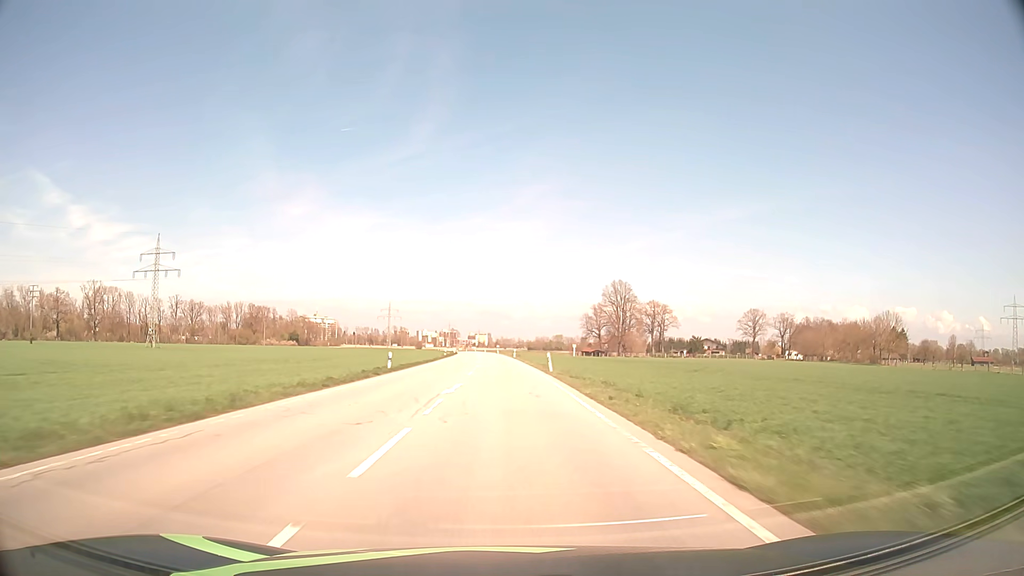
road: secondary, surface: asphalt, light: Day
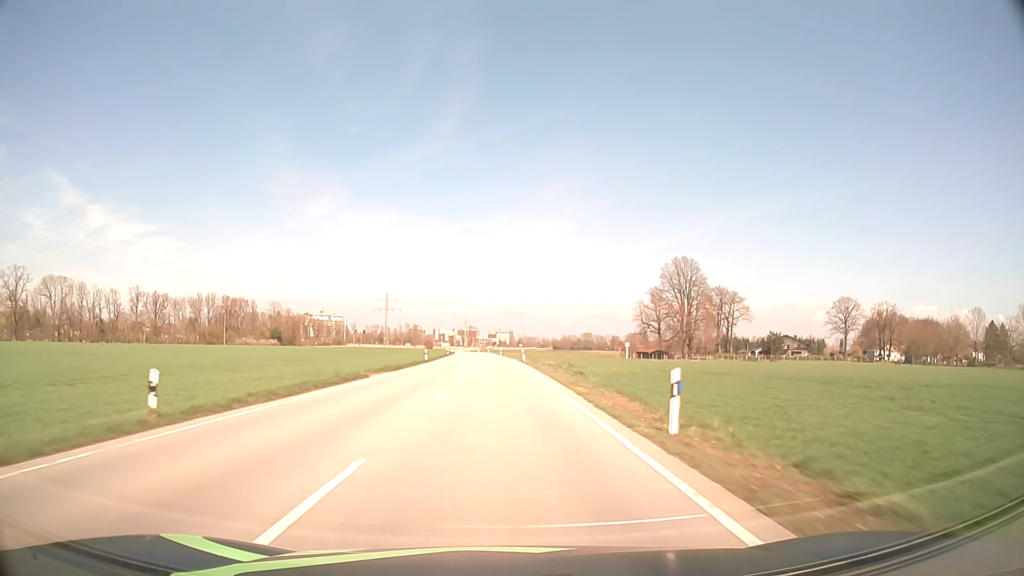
(-1.0, +75.6) m; -2°
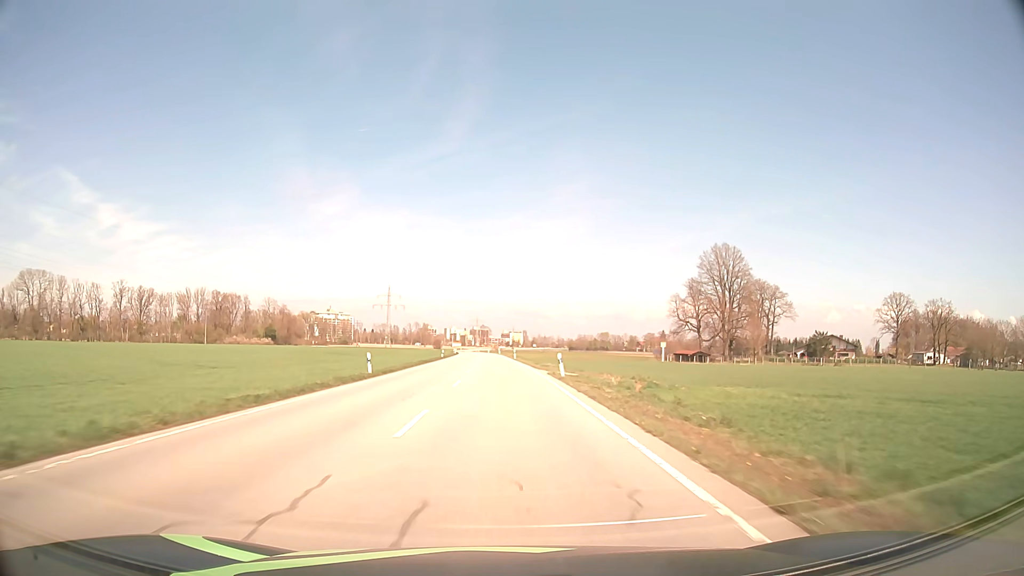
(-0.3, +30.0) m; -1°
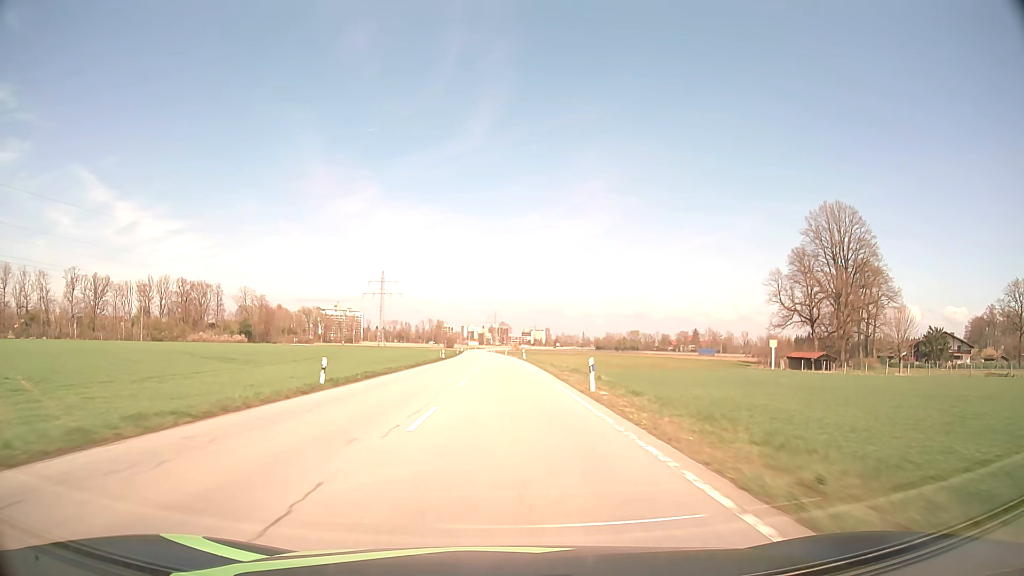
(-0.9, +59.6) m; -2°
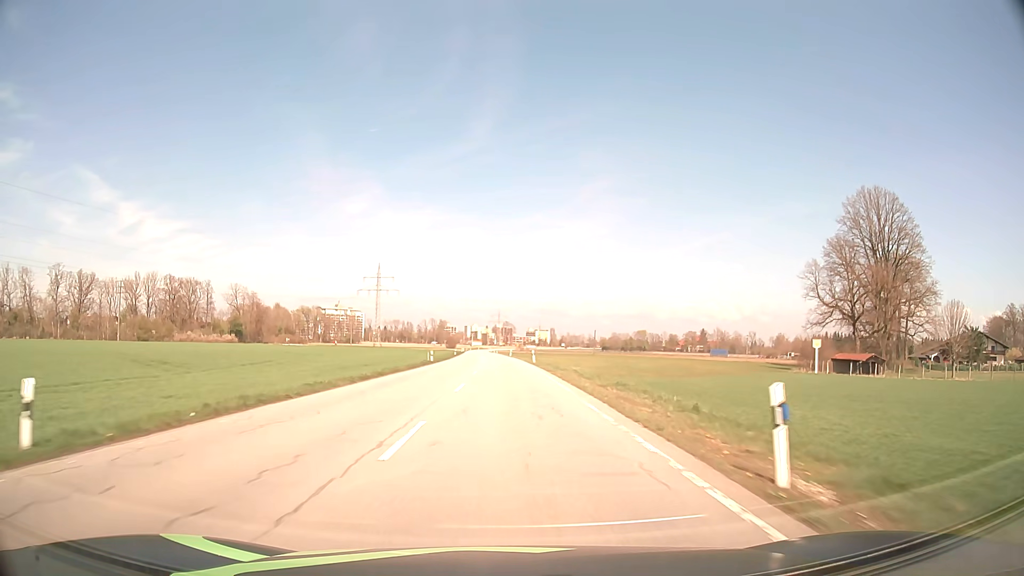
(0.0, +14.9) m; 0°
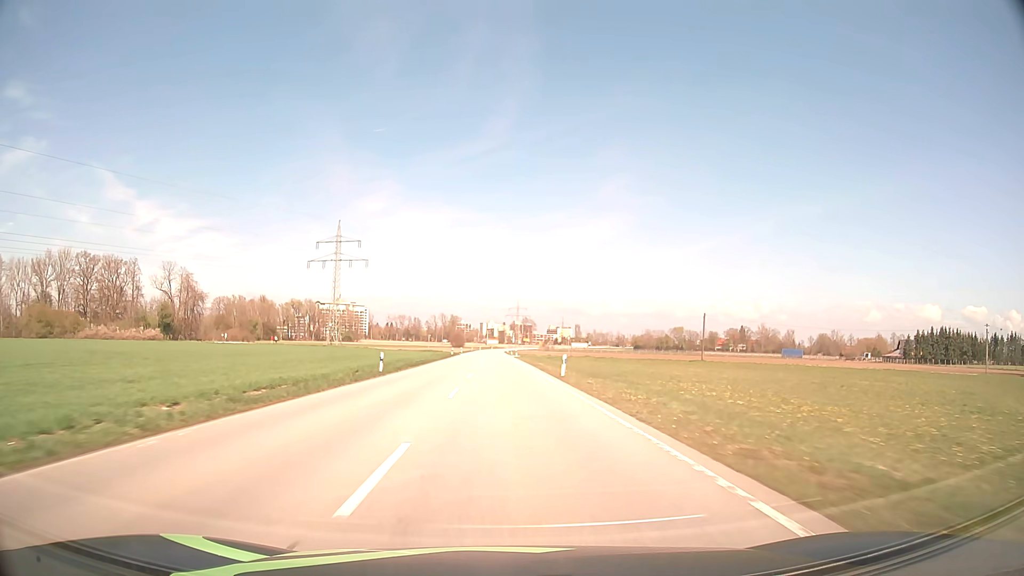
(-1.0, +74.6) m; -1°
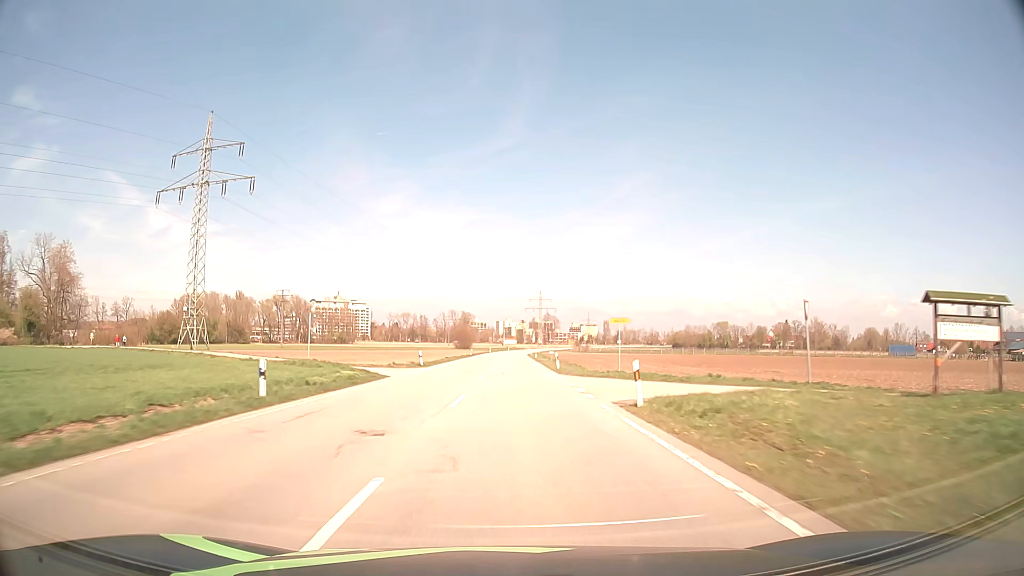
(-1.1, +75.1) m; -2°
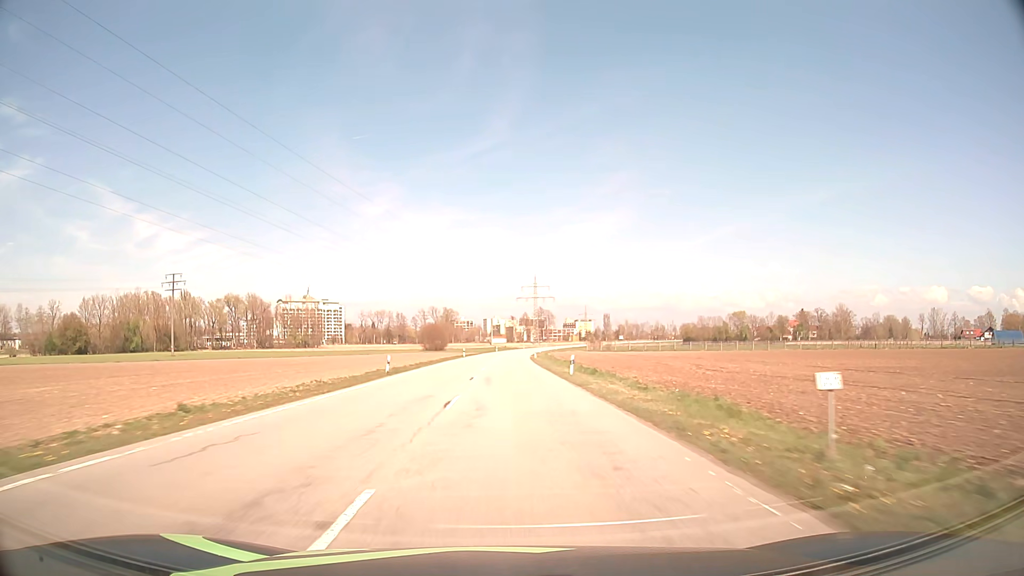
(+0.5, +60.9) m; +1°
(0, +10) (0, +20) (0, +30) (0, +40) (0, +50) (0, +60) (0, +70) (+1, +80) (+1, +90) (+1, +100) m
